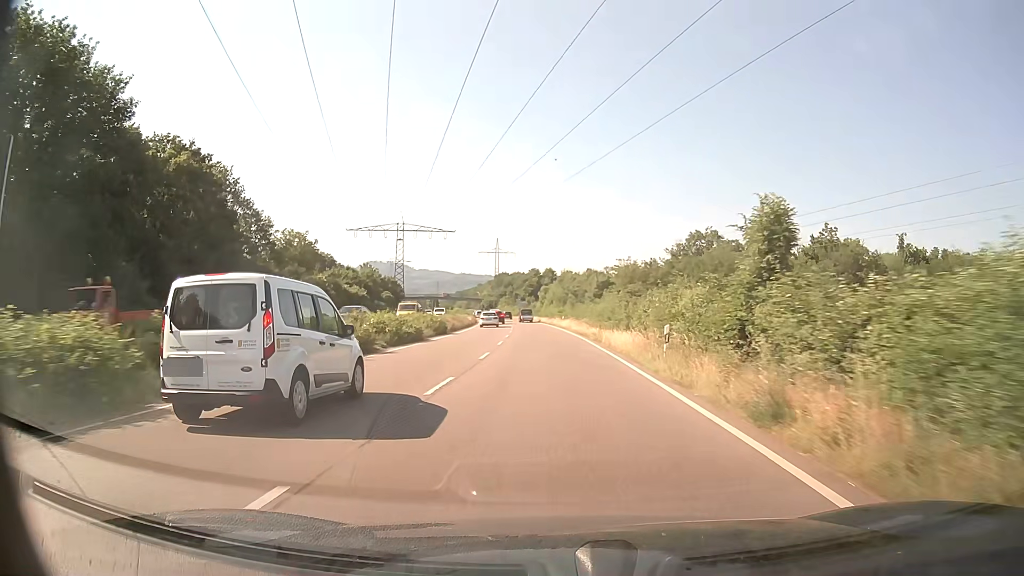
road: trunk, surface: asphalt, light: Day
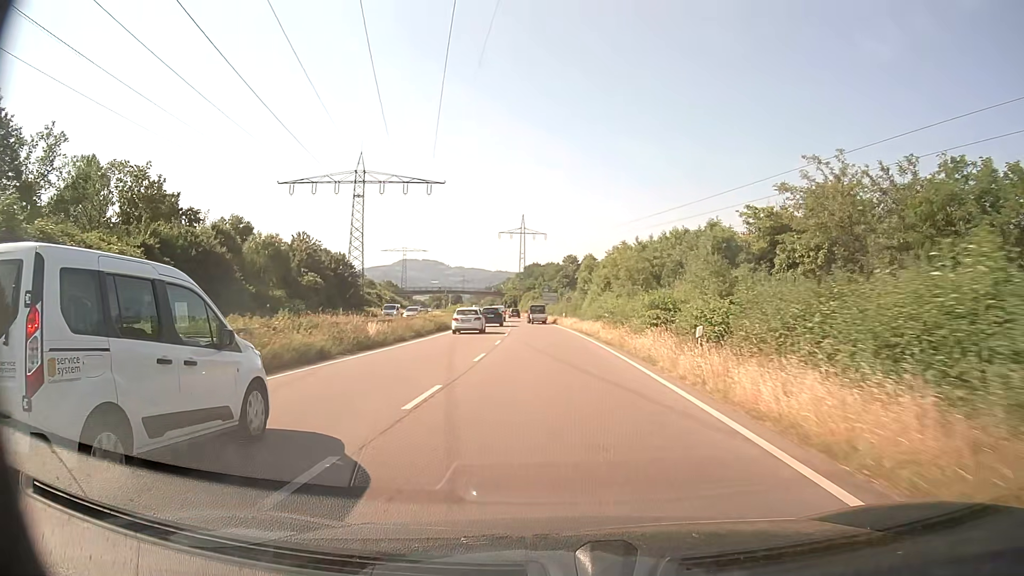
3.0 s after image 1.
(-1.5, +52.9) m; -3°
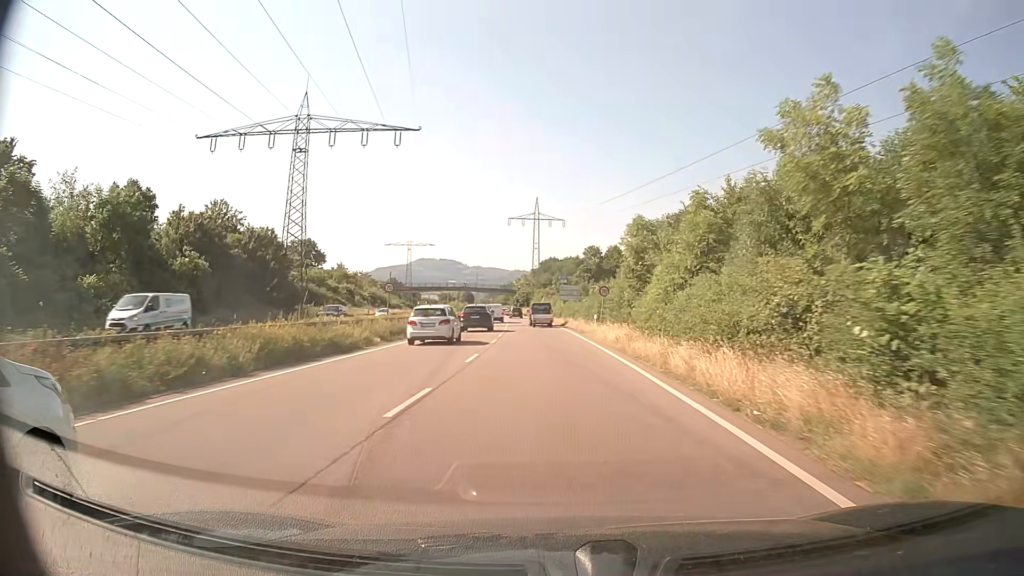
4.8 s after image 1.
(-0.3, +27.5) m; -1°
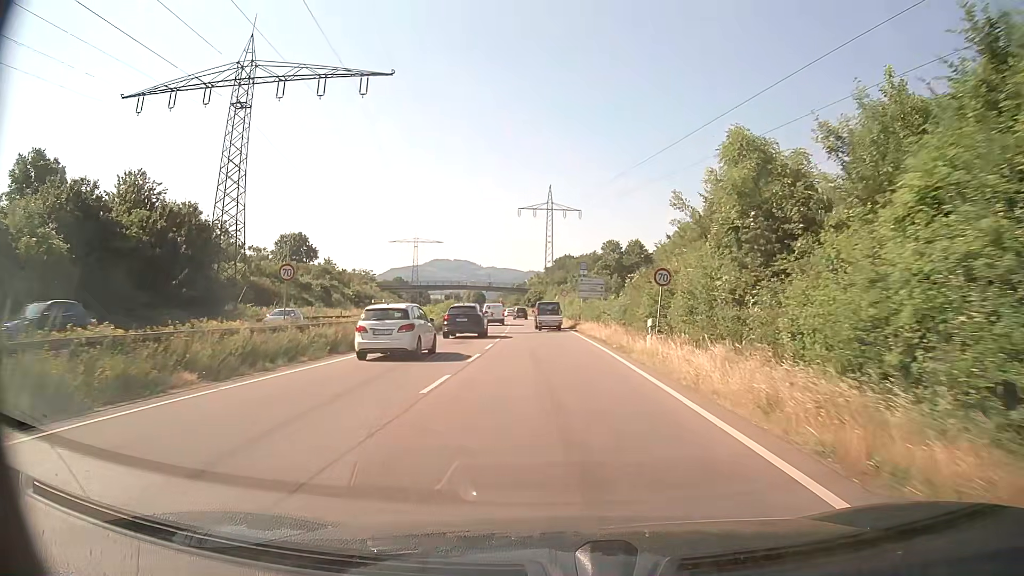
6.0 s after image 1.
(-0.2, +16.3) m; -1°
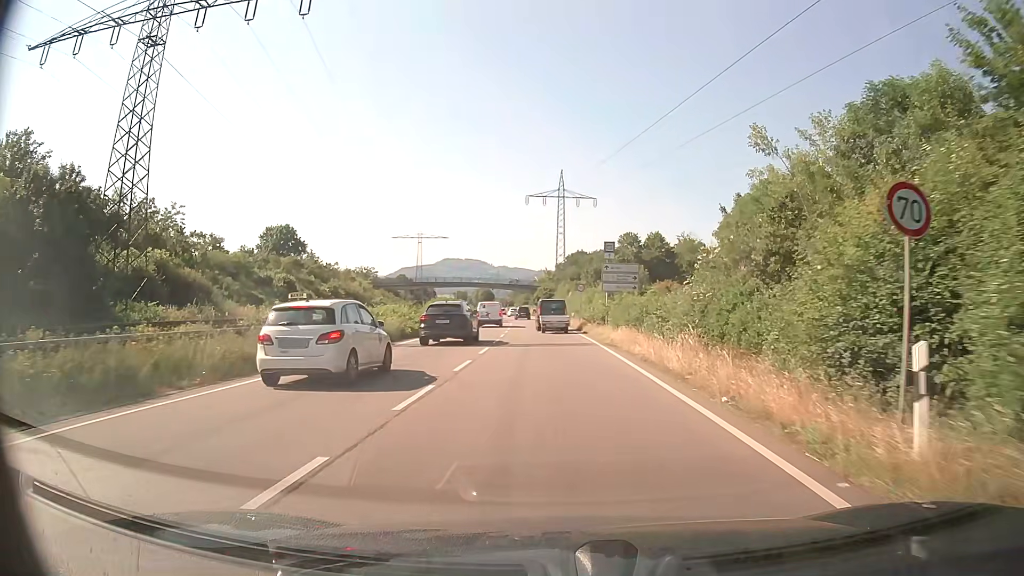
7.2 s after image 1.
(-0.1, +14.6) m; -1°
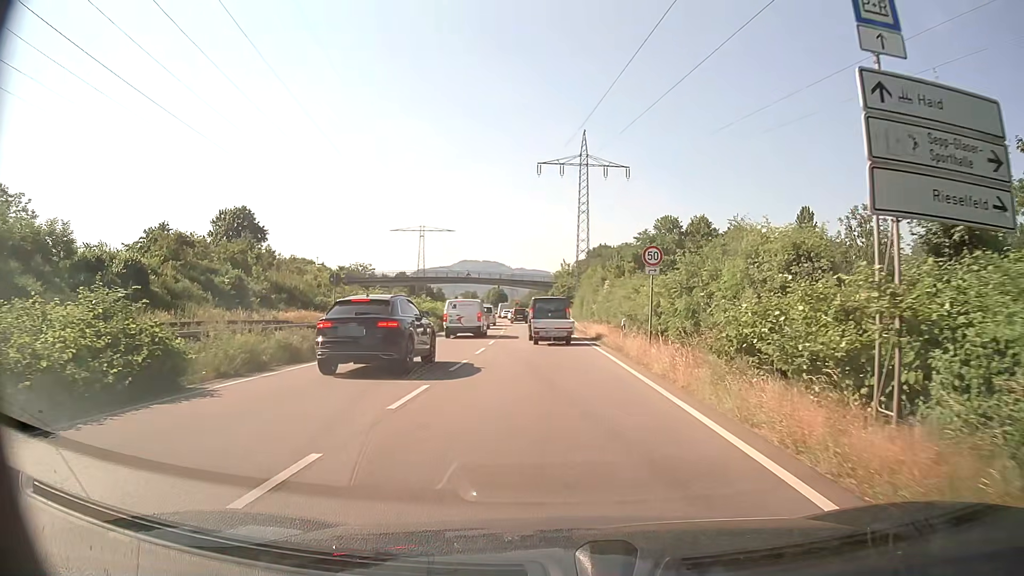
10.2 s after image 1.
(-0.3, +29.4) m; -1°
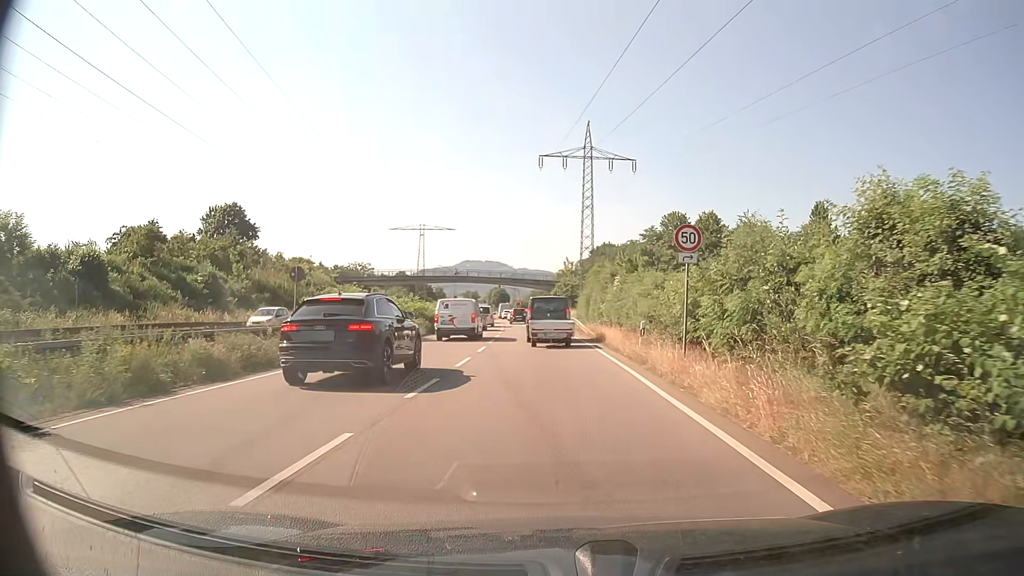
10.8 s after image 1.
(0.0, +4.7) m; 0°
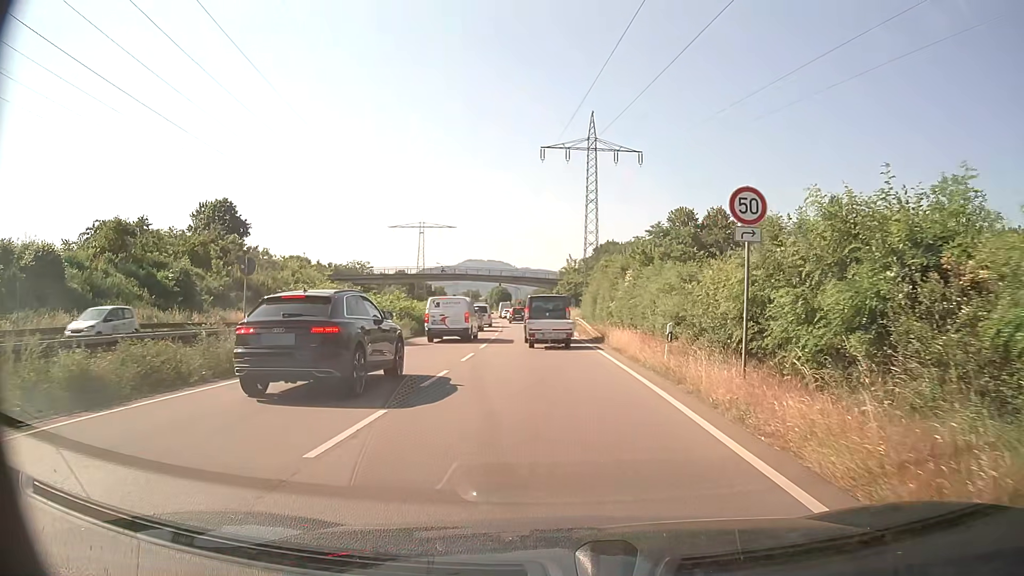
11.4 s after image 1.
(0.0, +4.3) m; -1°
